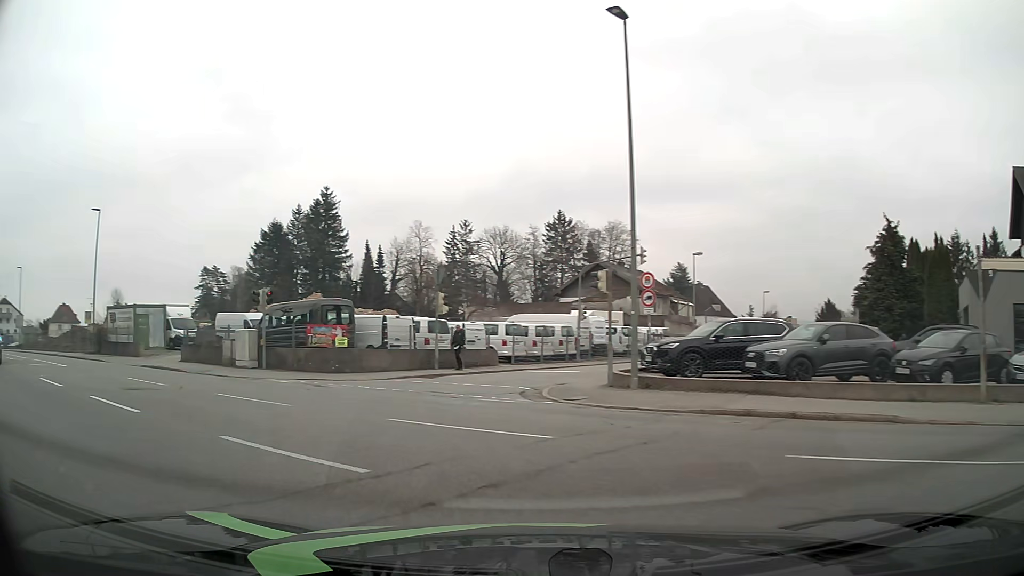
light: Day
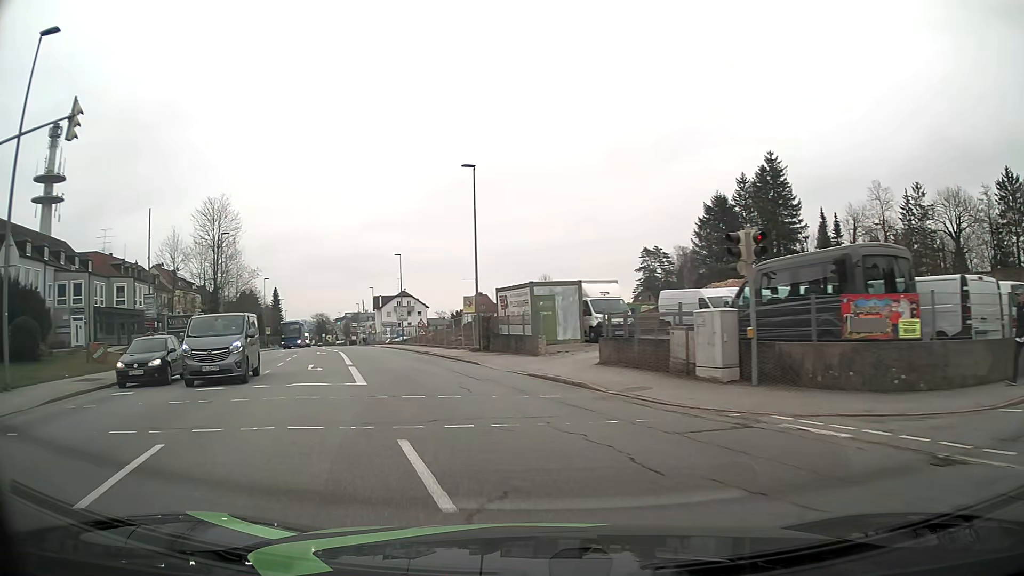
(-5.3, +12.2) m; -39°
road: tertiary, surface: asphalt
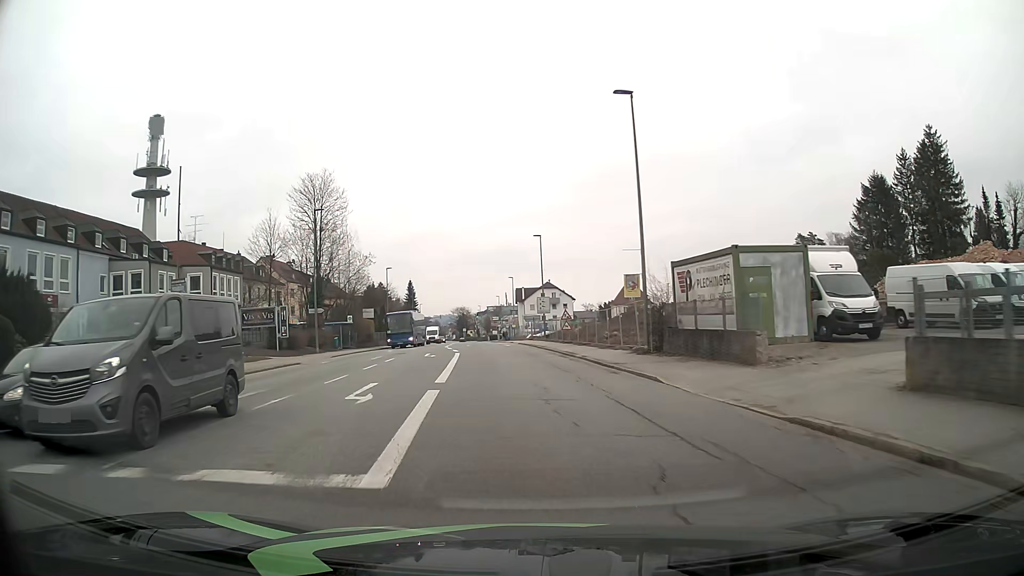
(-1.6, +11.3) m; -14°
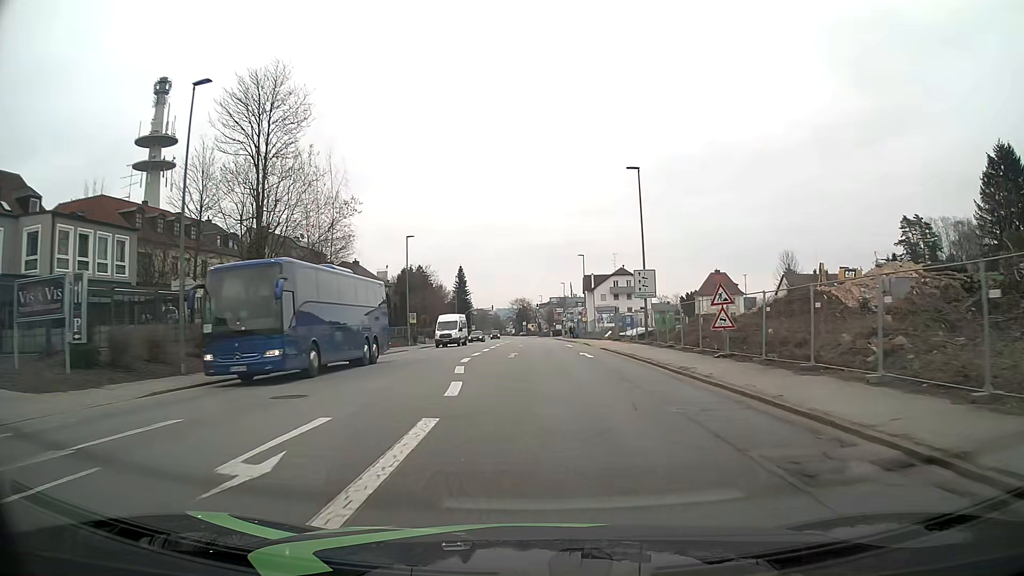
(-1.8, +27.1) m; -6°
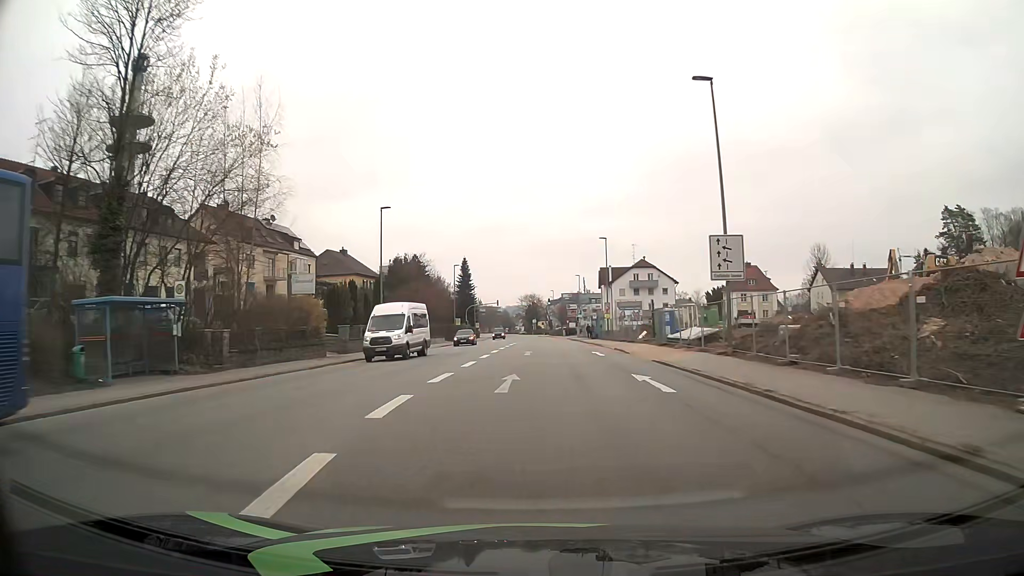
(-0.1, +15.0) m; -1°
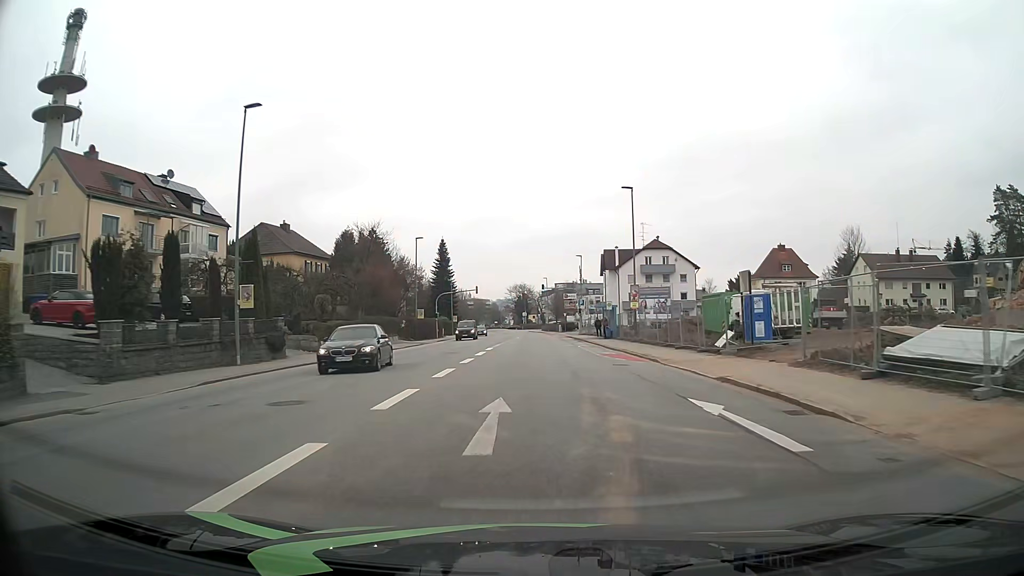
(+0.1, +23.5) m; +1°
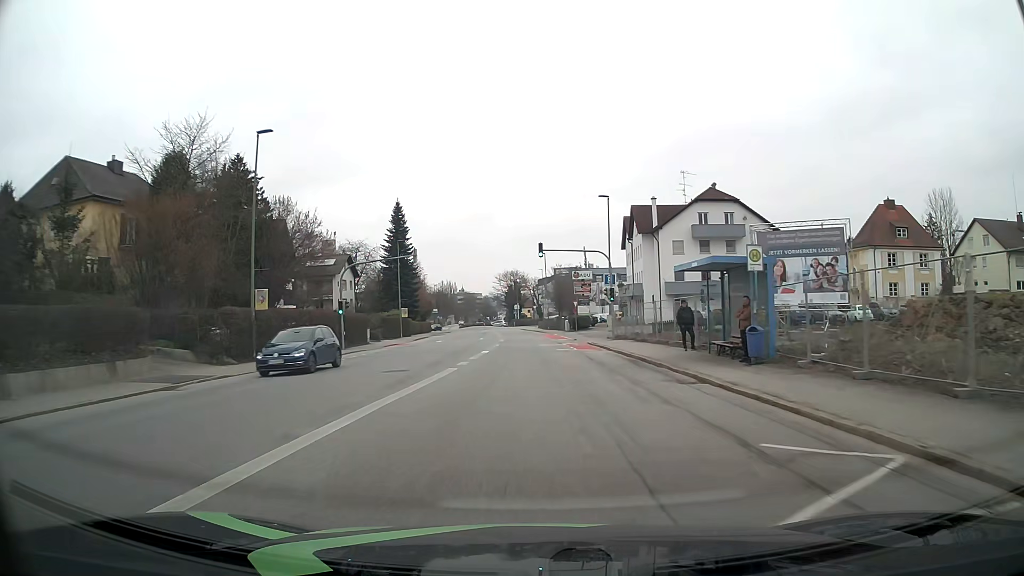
(+0.3, +38.8) m; +1°
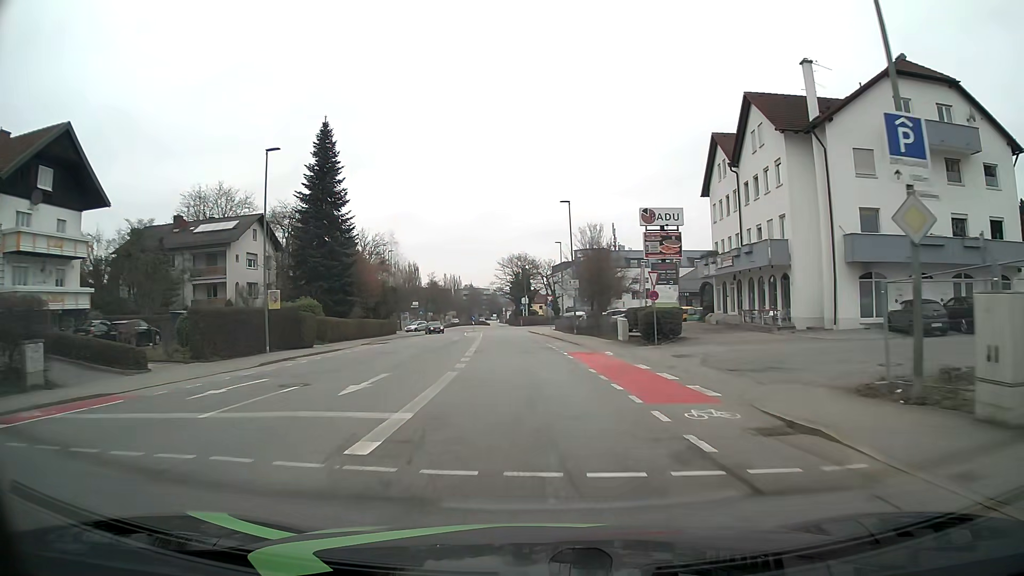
(-0.5, +38.7) m; -1°
(0, +10) (0, +20) (-1, +30) (-1, +40) (-2, +50) (-3, +60) (-3, +70) (-3, +80) (-1, +90) (-2, +100) m
